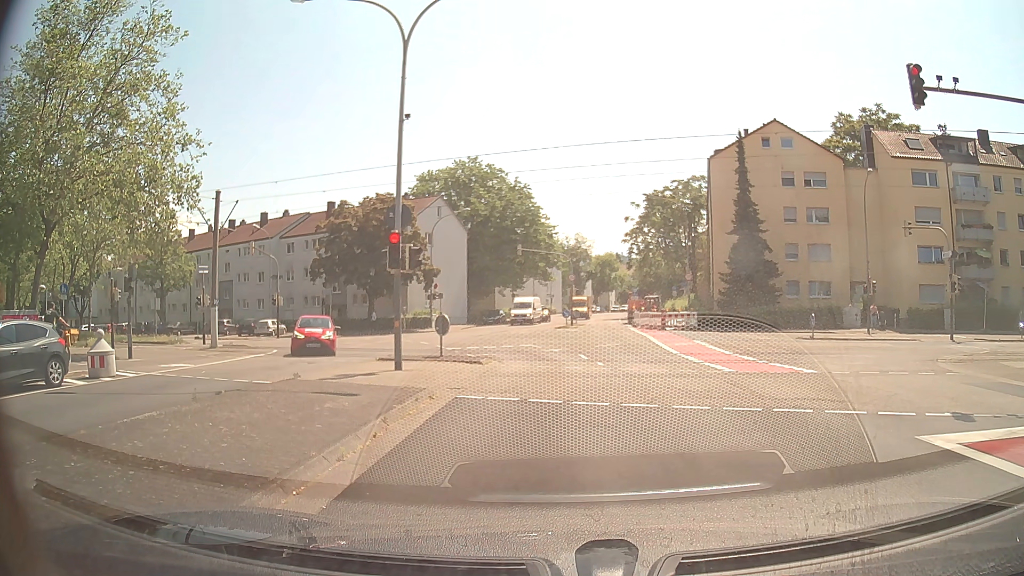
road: tertiary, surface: asphalt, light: Day
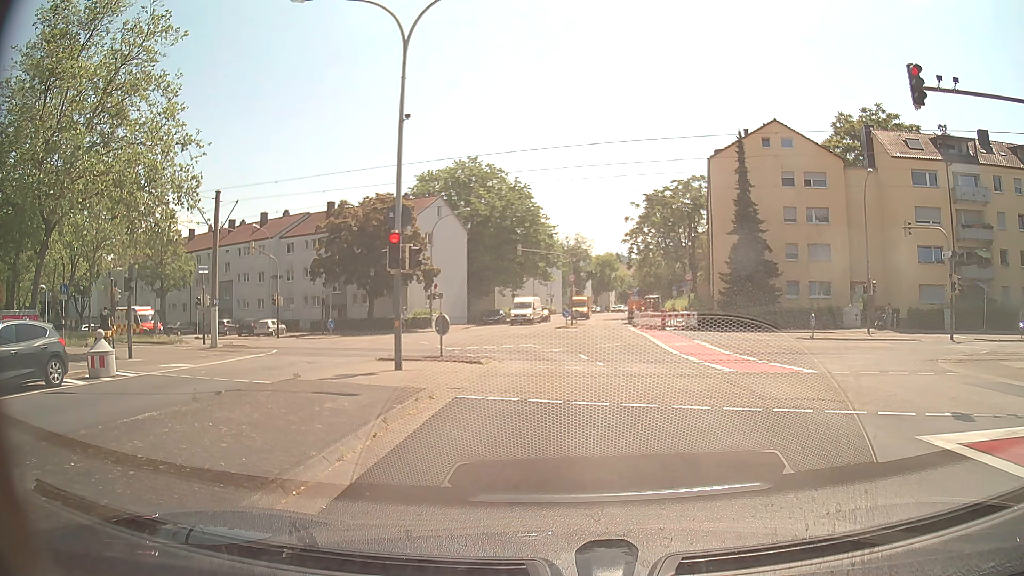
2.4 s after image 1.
(0.0, 0.0) m; 0°
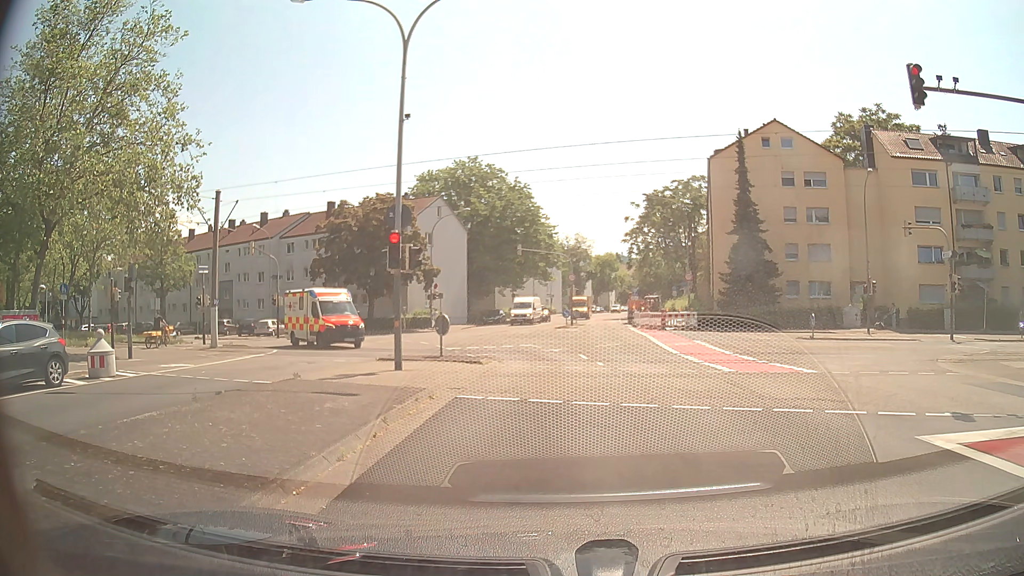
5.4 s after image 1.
(0.0, 0.0) m; 0°
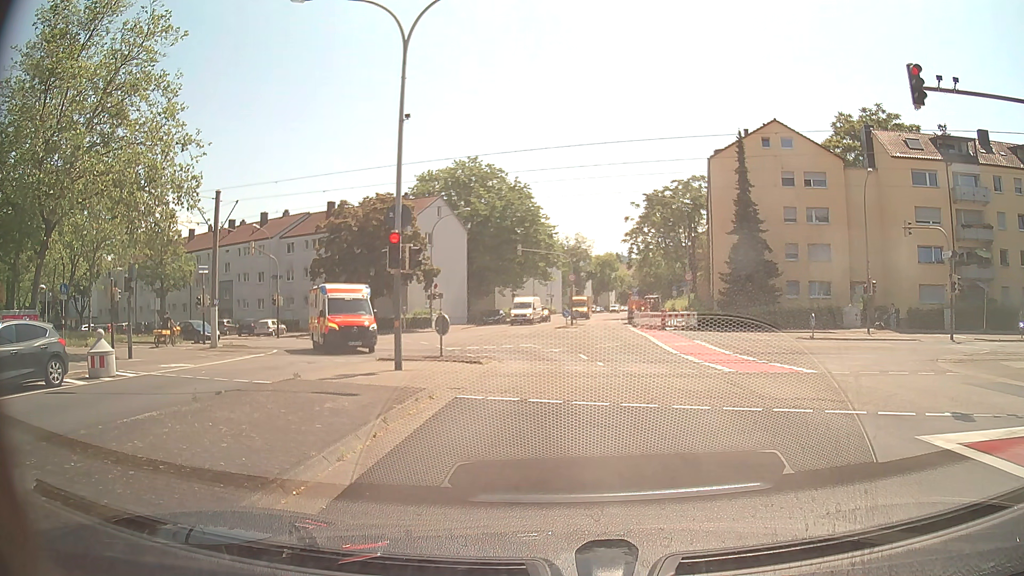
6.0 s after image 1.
(0.0, 0.0) m; 0°
